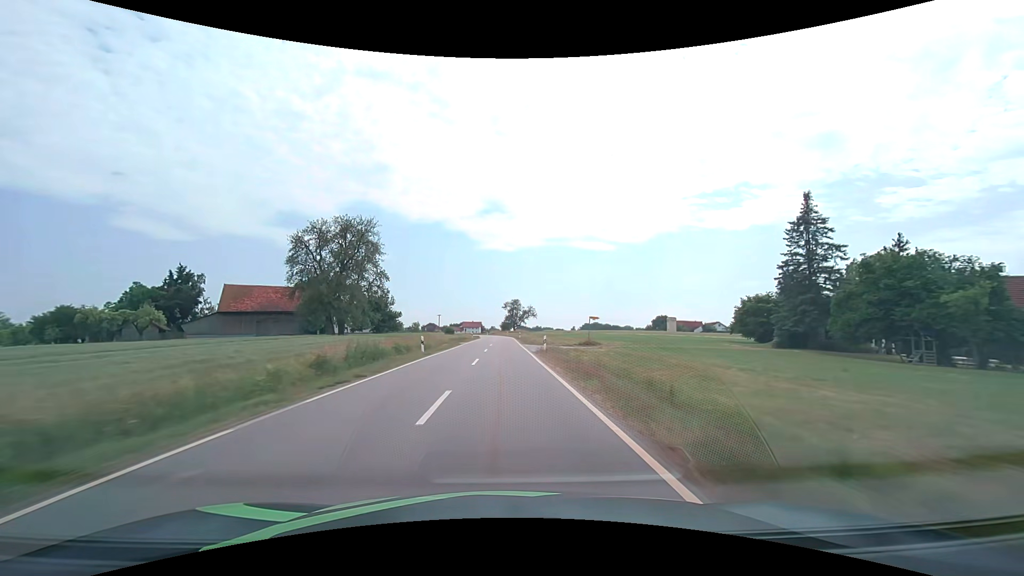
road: tertiary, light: Day
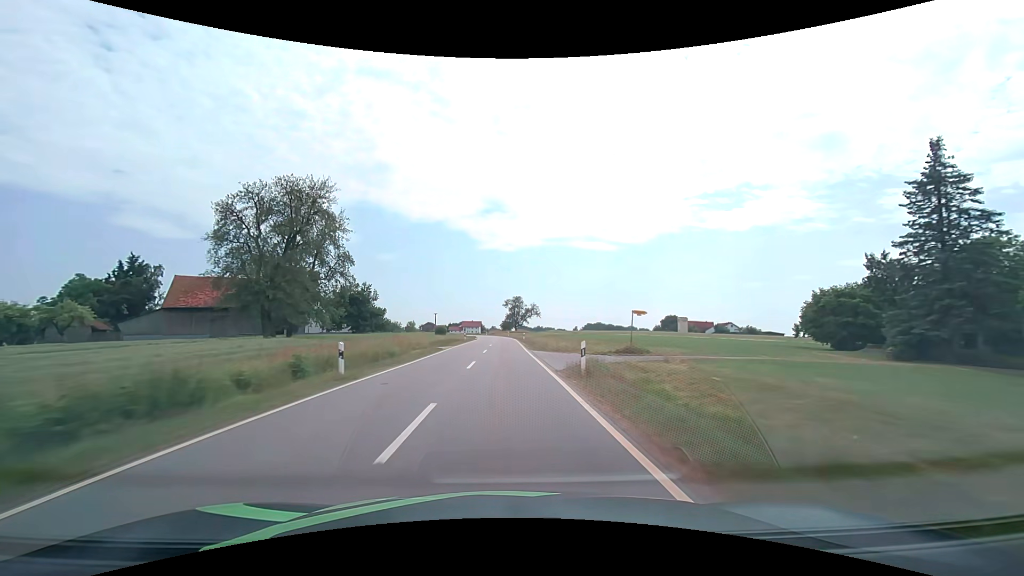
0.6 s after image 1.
(0.0, +14.2) m; 0°
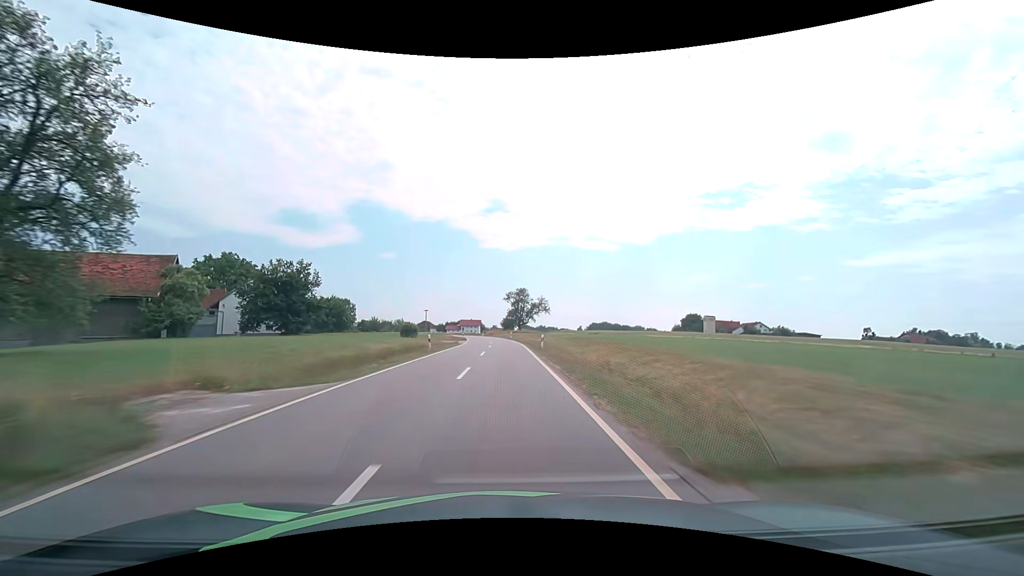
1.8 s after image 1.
(-0.1, +28.5) m; 0°
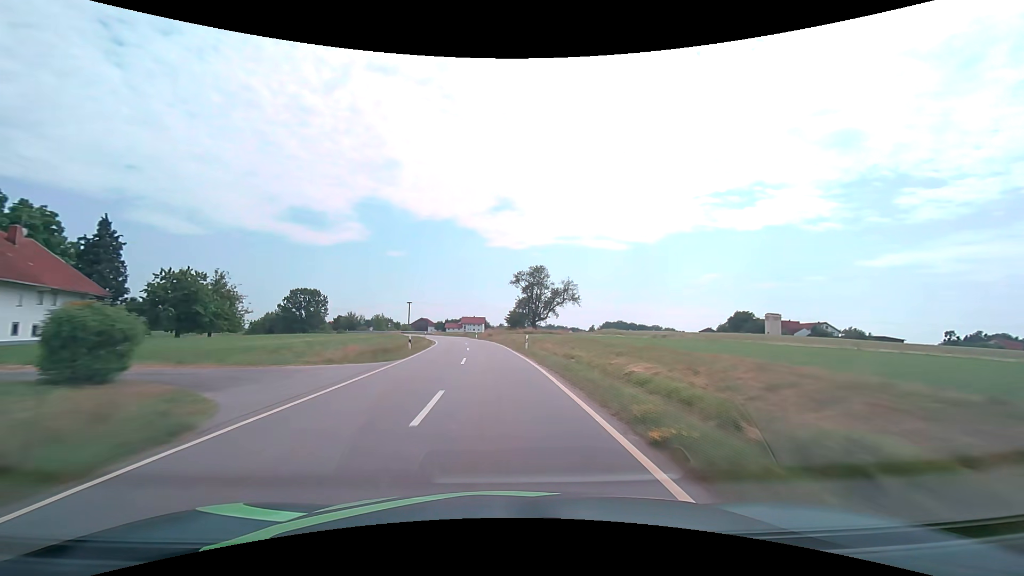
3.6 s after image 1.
(-0.1, +42.7) m; -1°
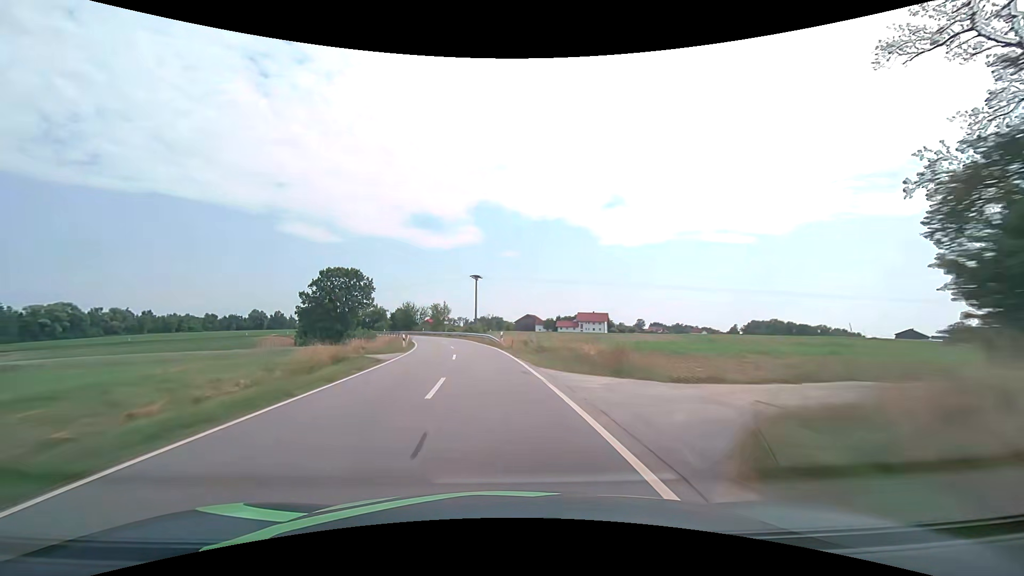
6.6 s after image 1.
(-6.5, +70.4) m; -13°
